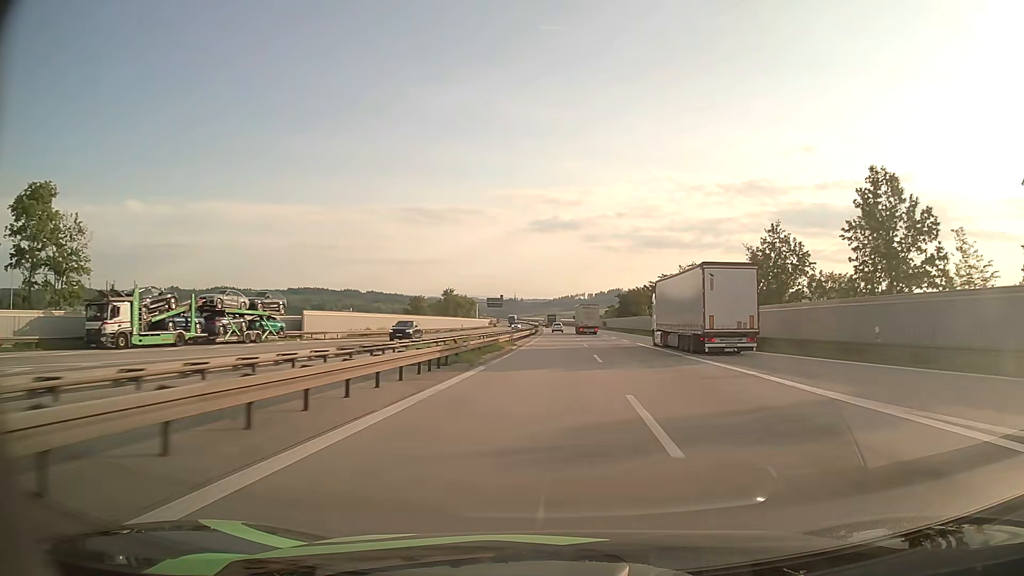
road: motorway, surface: asphalt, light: Day
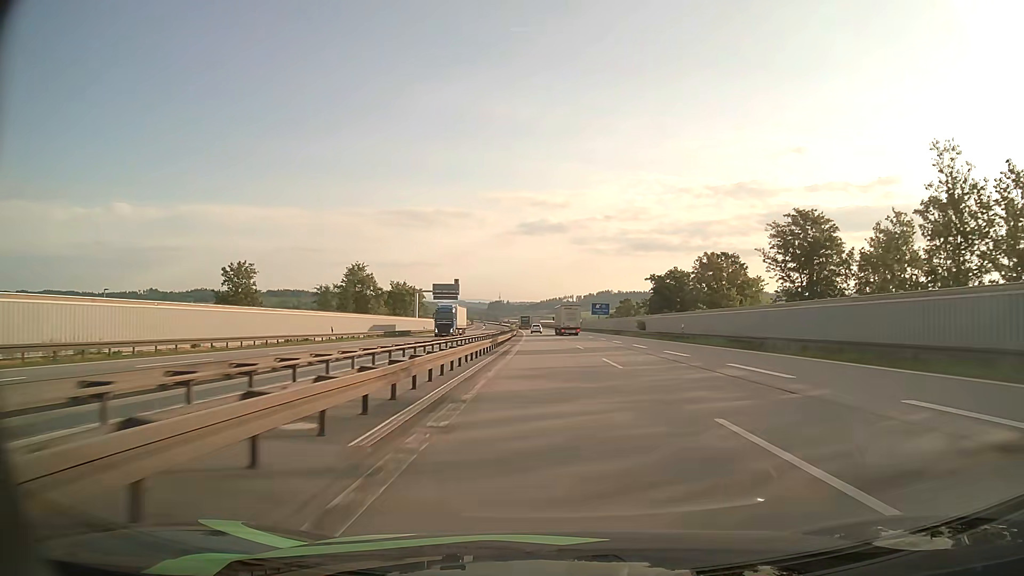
(+0.6, +75.2) m; +1°
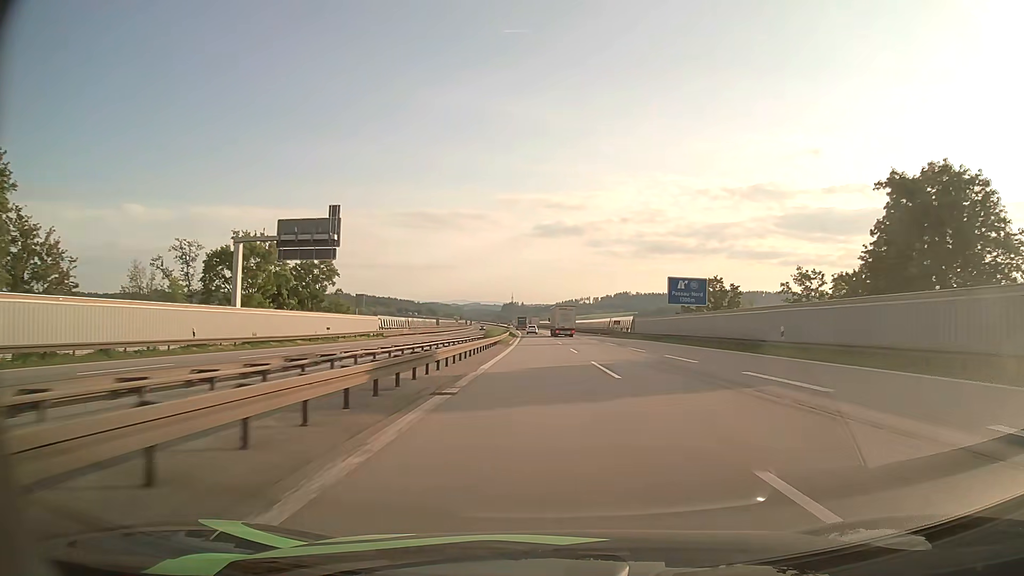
(-0.6, +75.5) m; -1°
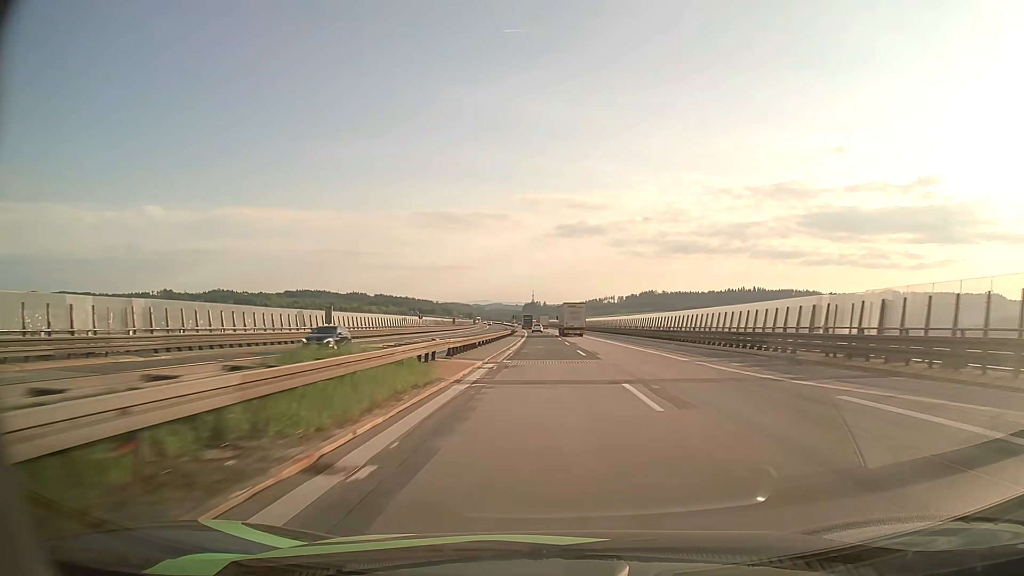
(-1.5, +79.0) m; -2°
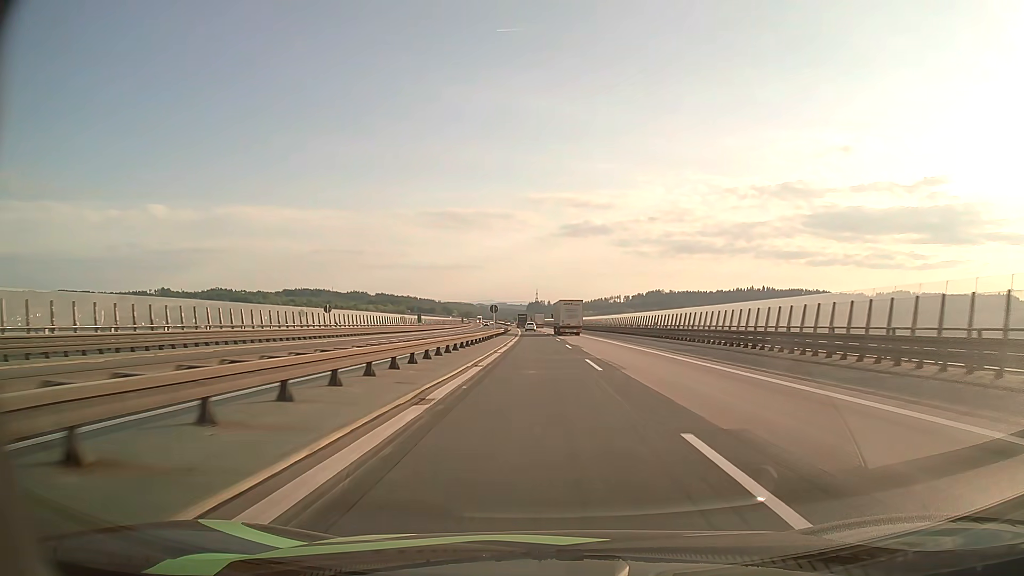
(-0.1, +47.0) m; 0°
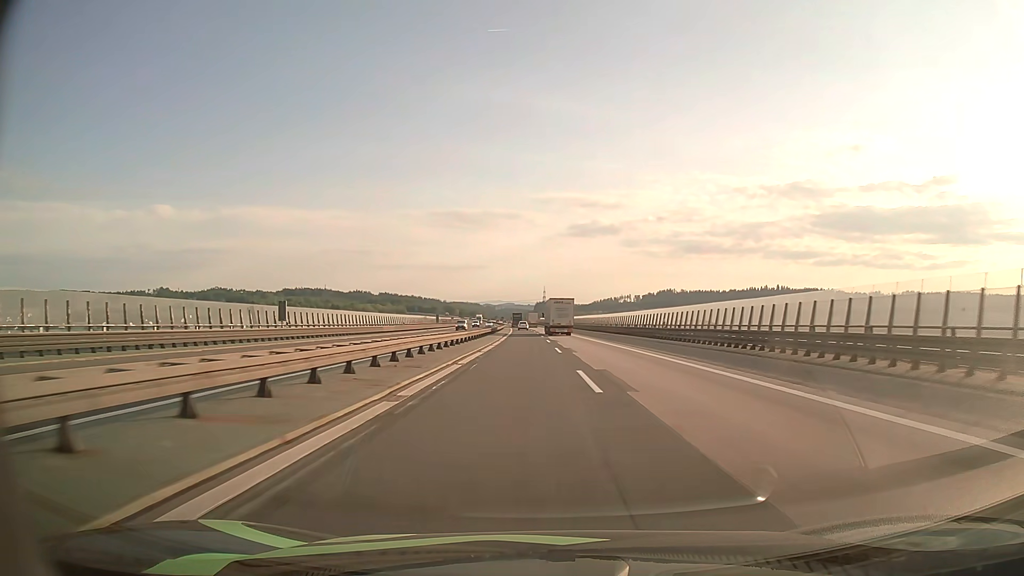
(-0.4, +60.7) m; -1°
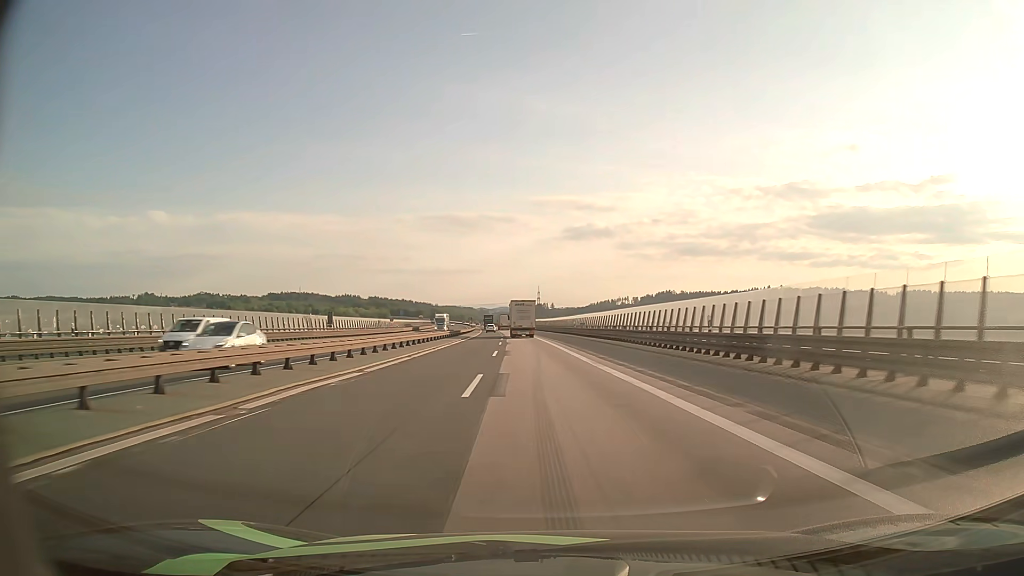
(+0.3, +72.2) m; +1°
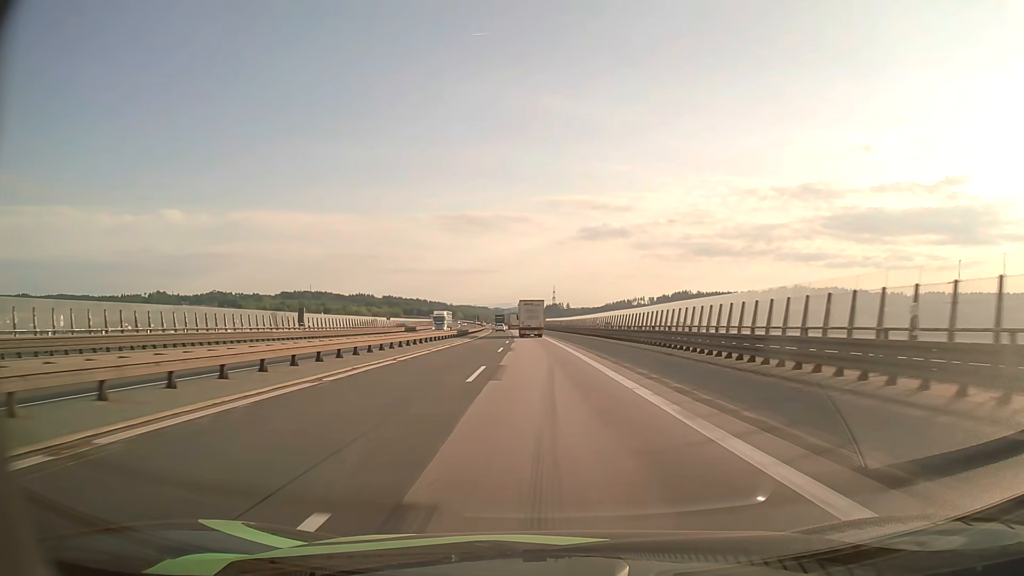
(-0.2, +14.2) m; -1°
(0, +10) (0, +20) (-1, +30) (-1, +40) (-1, +50) (-2, +60) (-2, +70) (-3, +80) (-4, +90) (-4, +100) m
